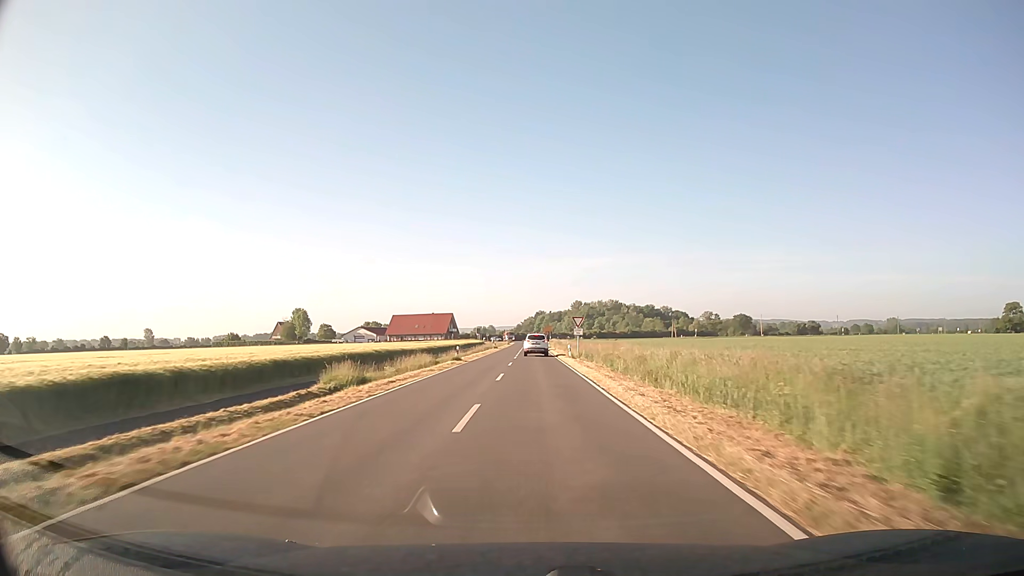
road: secondary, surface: asphalt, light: Day
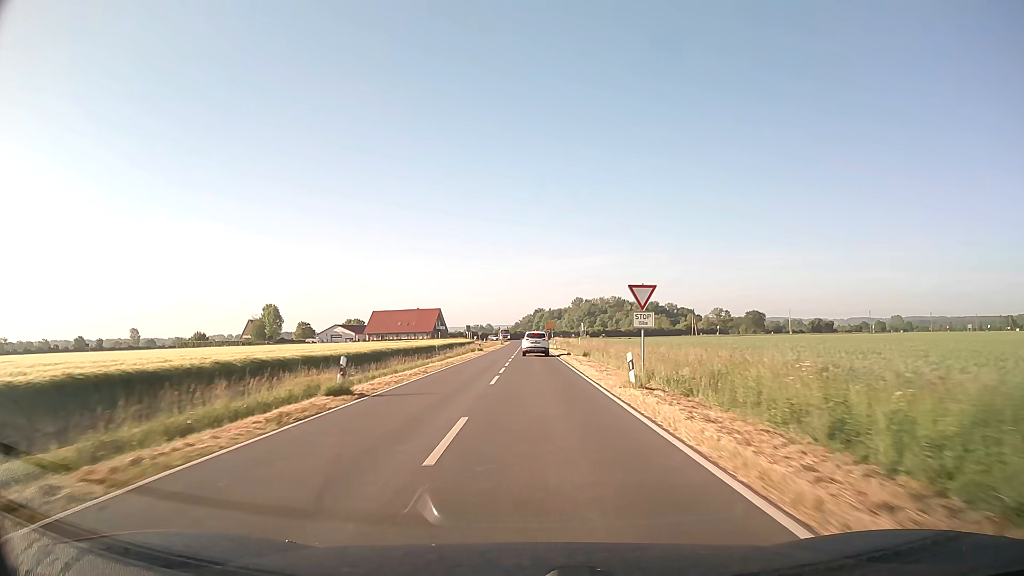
(+0.1, +26.7) m; 0°
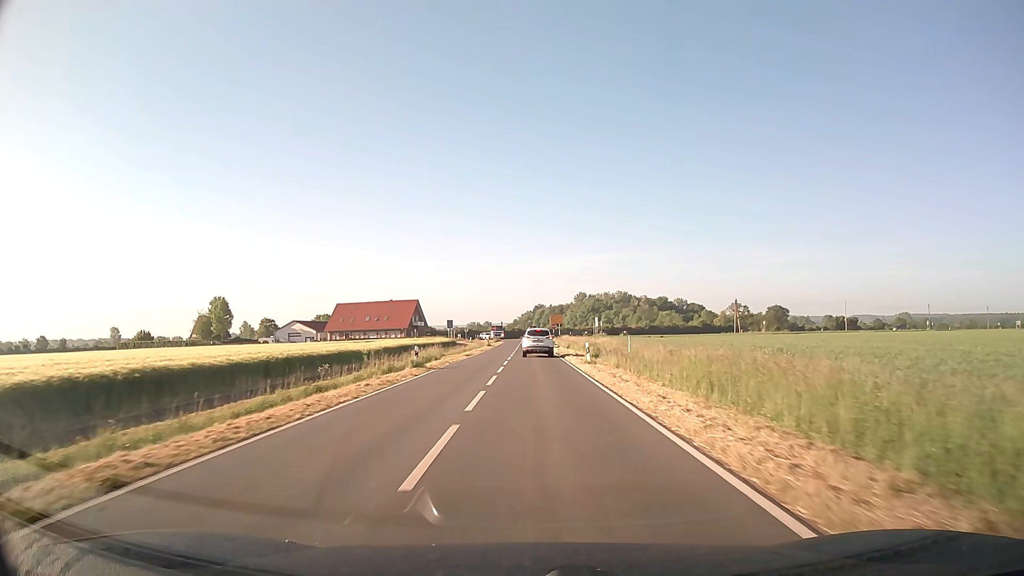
(0.0, +37.1) m; 0°
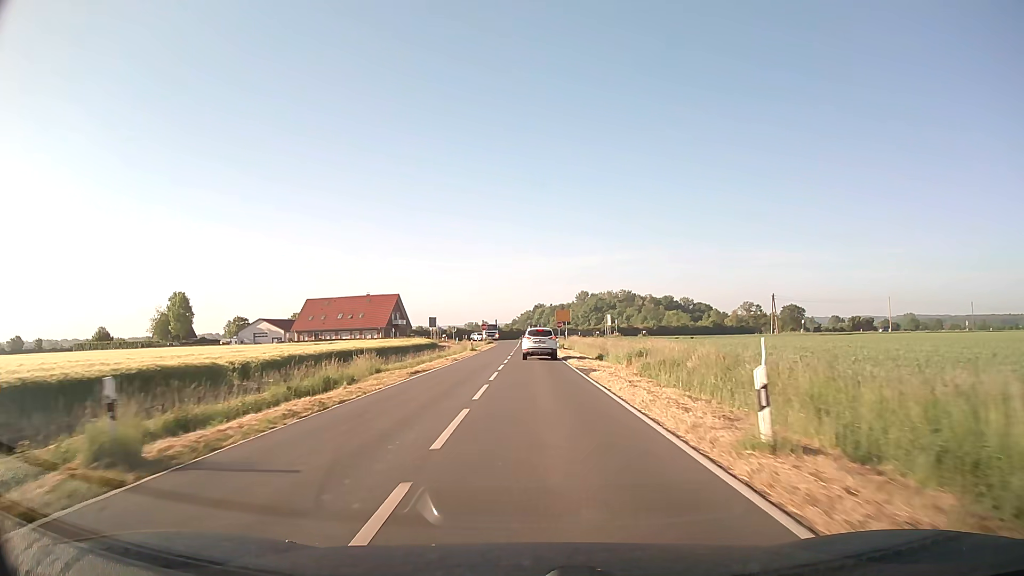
(0.0, +21.9) m; 0°
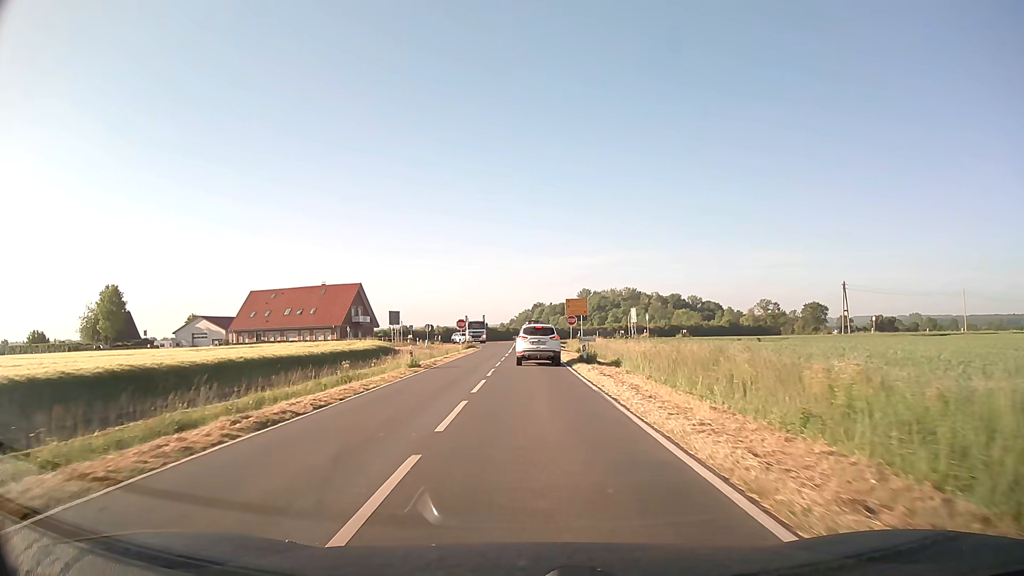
(+0.1, +28.4) m; 0°
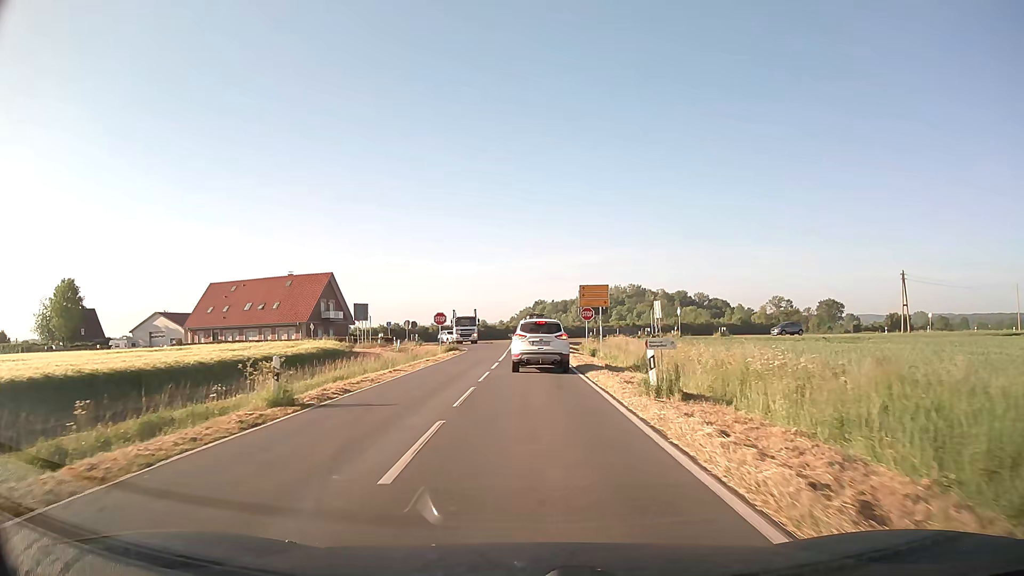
(0.0, +15.3) m; 0°
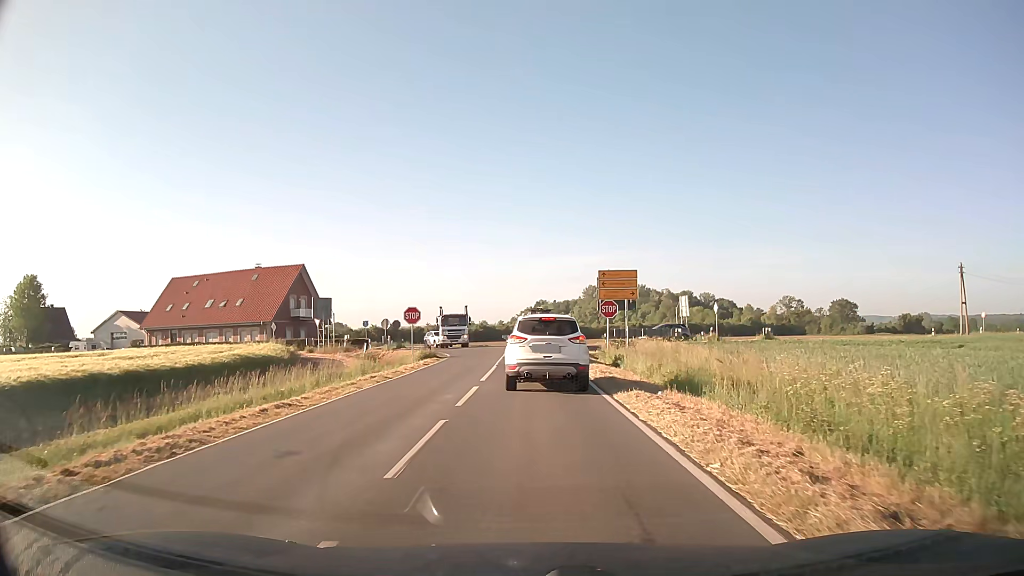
(0.0, +11.4) m; 0°
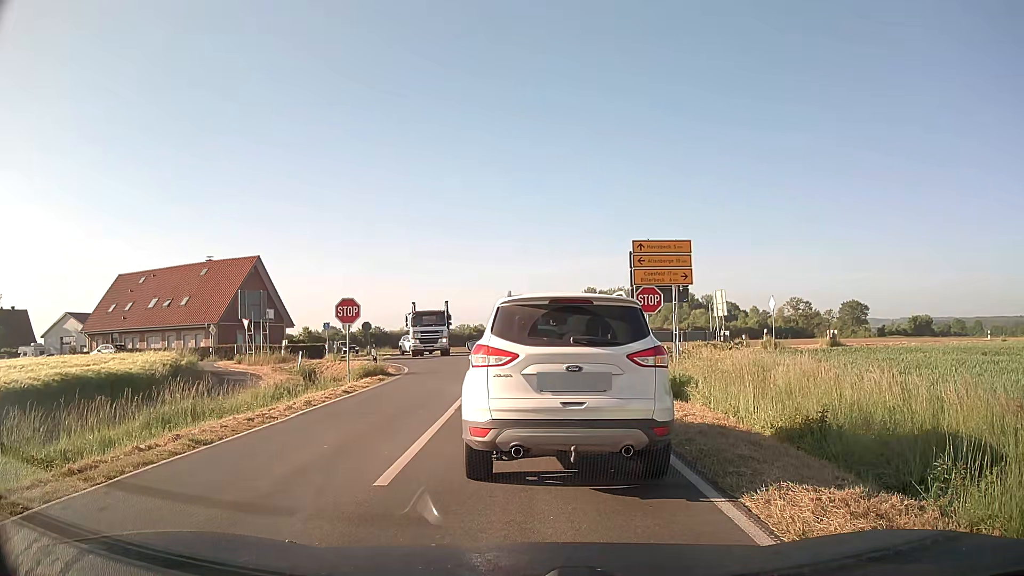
(0.0, +11.4) m; 0°
